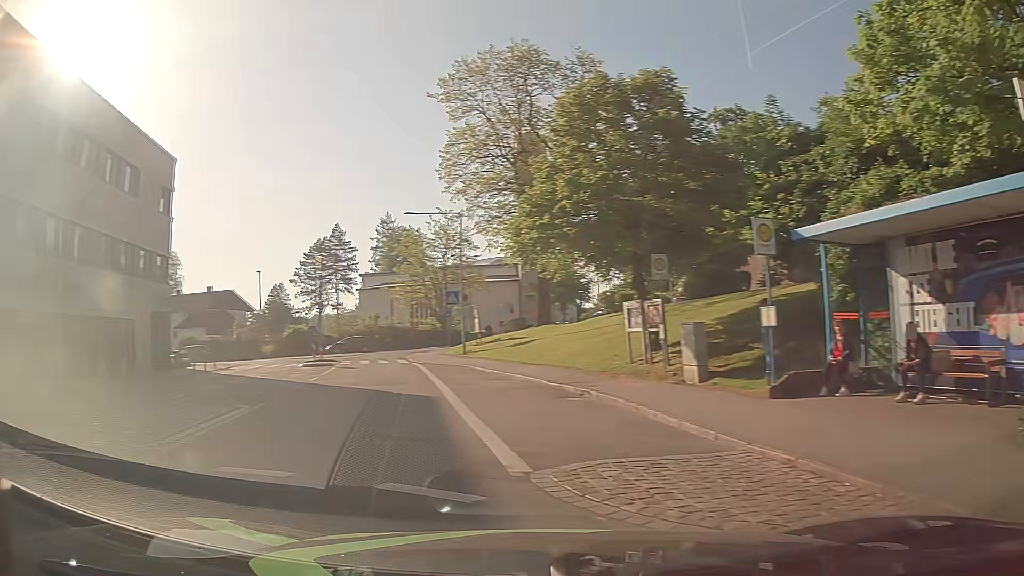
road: unclassified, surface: asphalt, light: Day
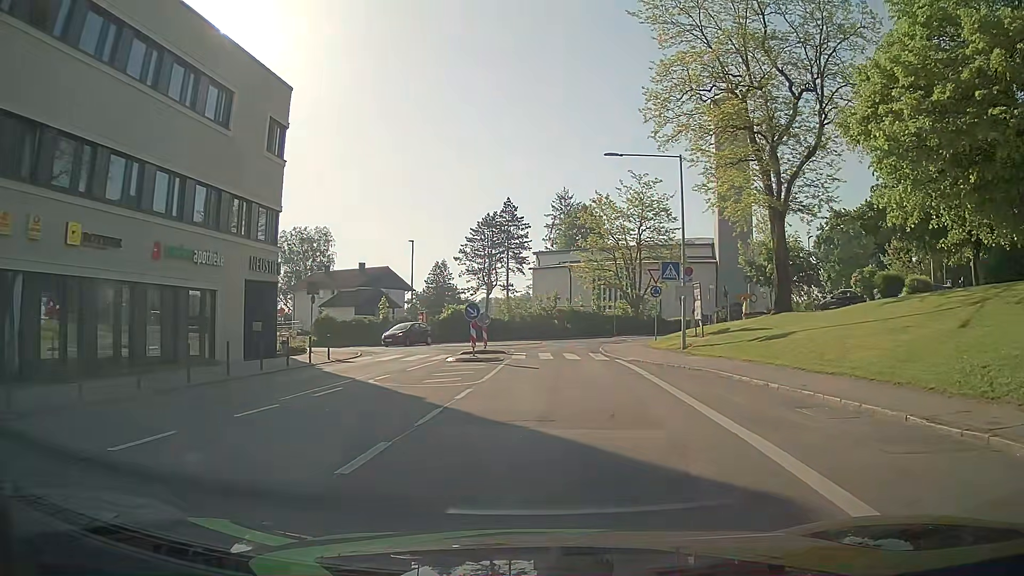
(-3.0, +10.1) m; -15°
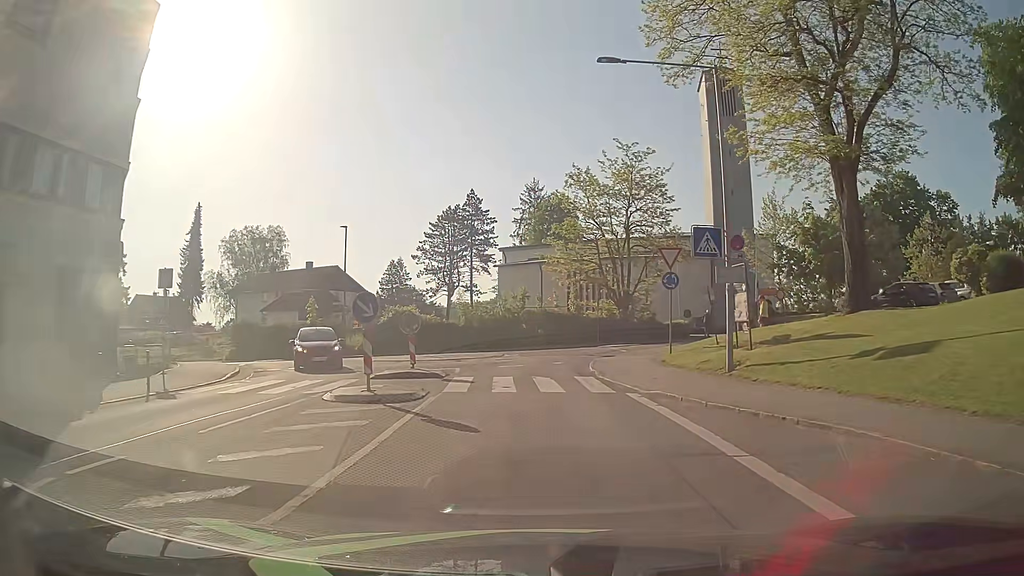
(0.0, +10.8) m; 0°
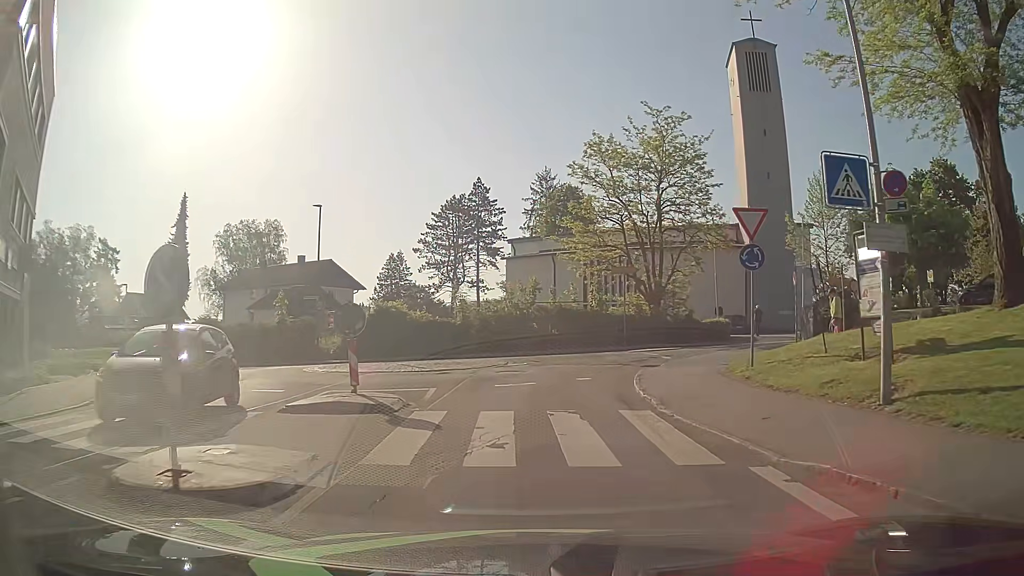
(+0.1, +7.4) m; 0°
